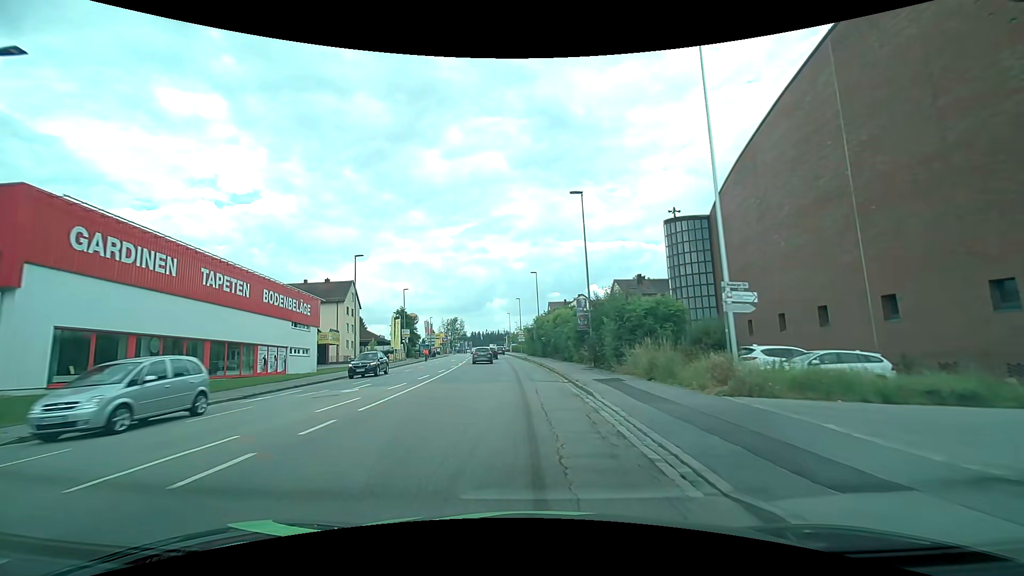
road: tertiary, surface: asphalt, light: Day
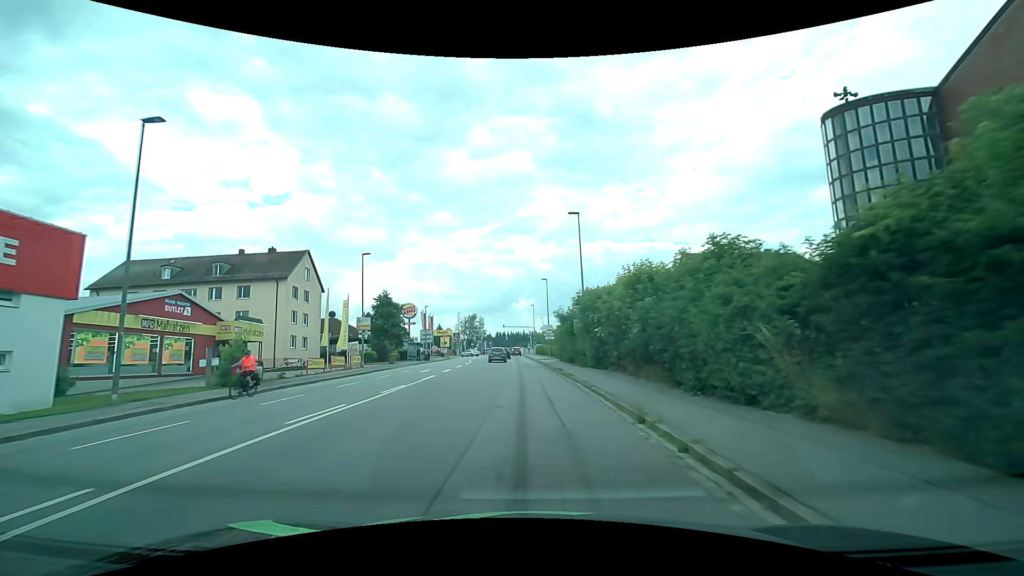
(-0.7, +27.9) m; -3°
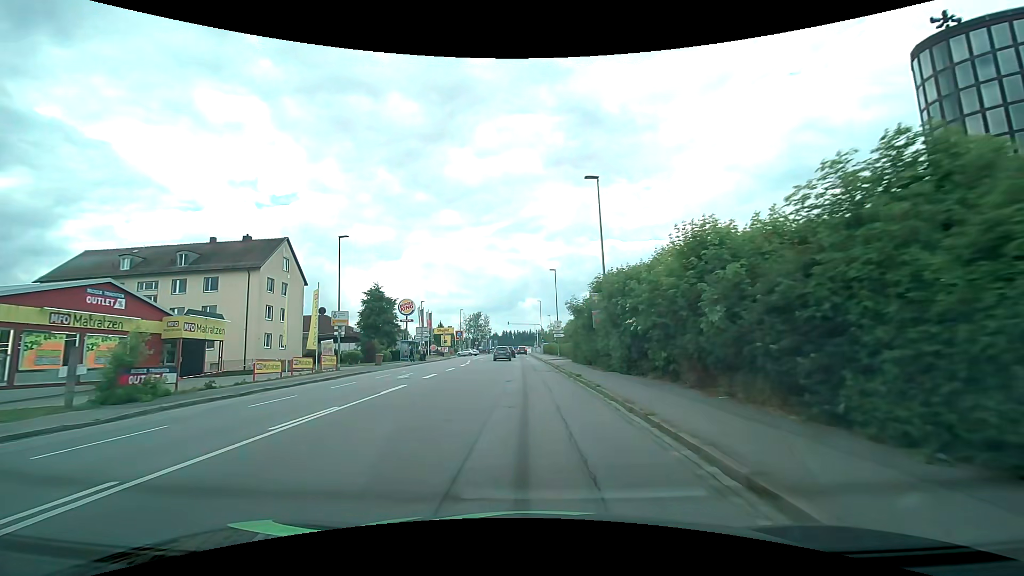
(0.0, +7.1) m; -1°
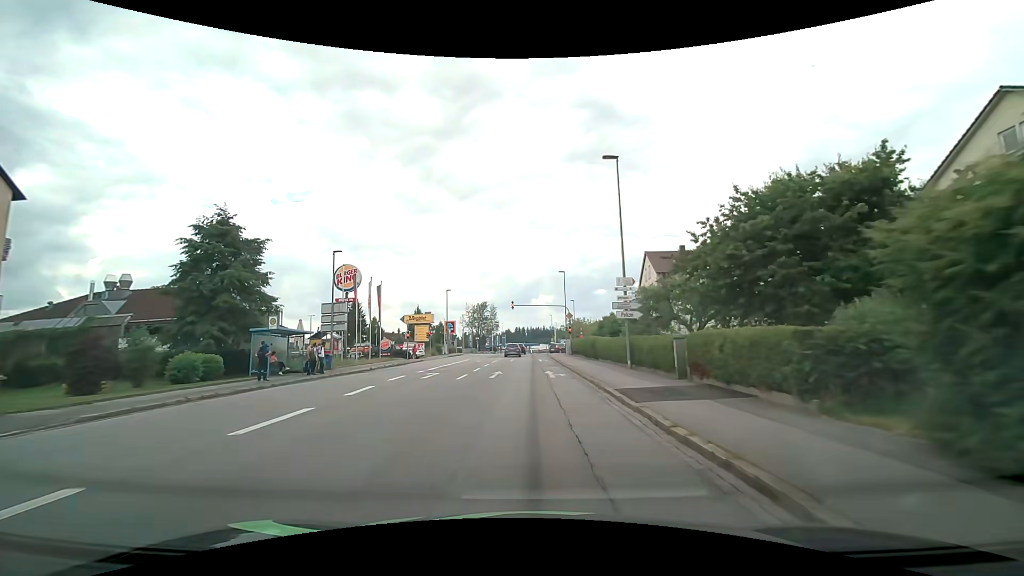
(-0.7, +35.2) m; -2°
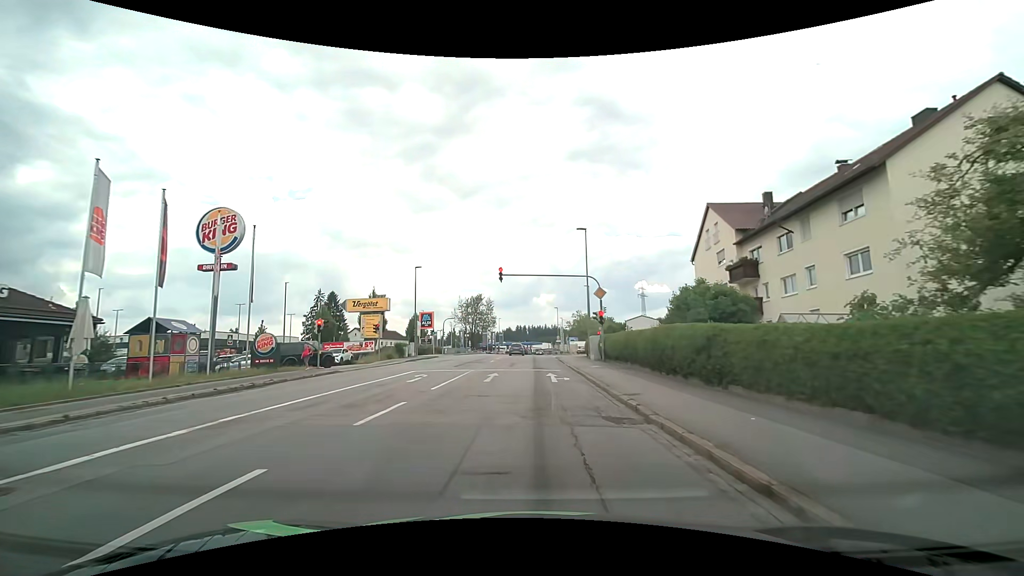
(-0.1, +22.3) m; 0°
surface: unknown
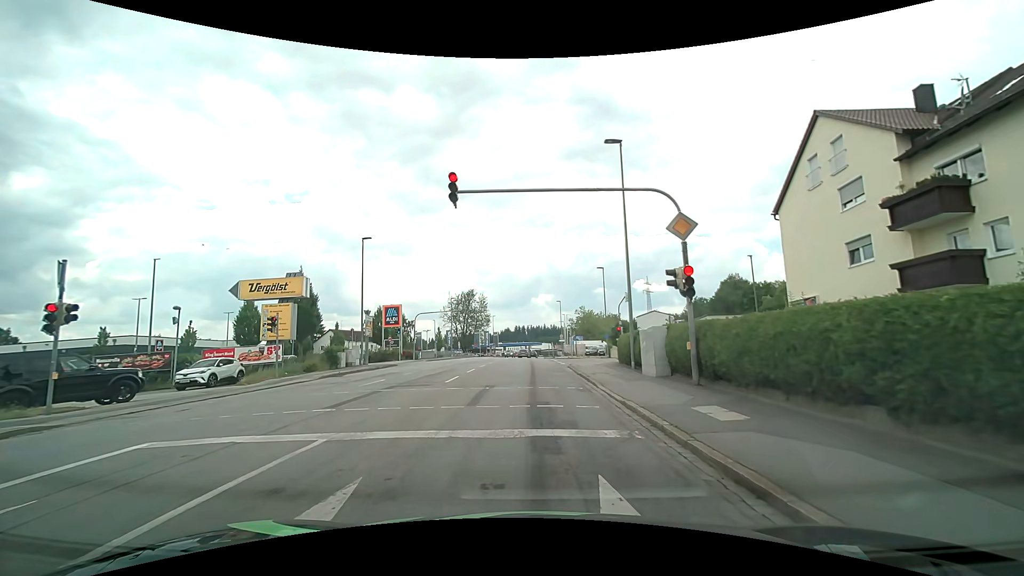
(+0.2, +16.8) m; +1°
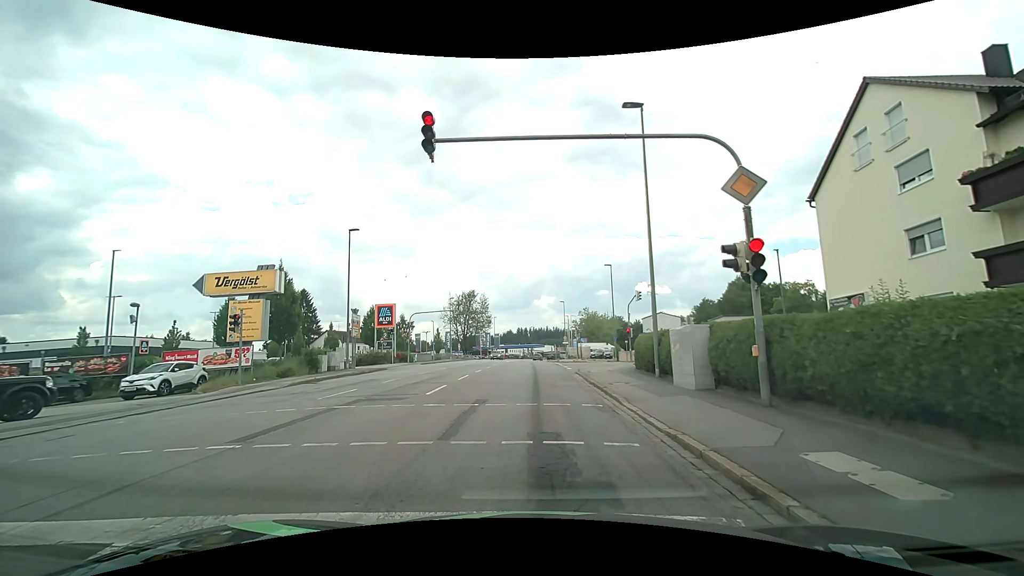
(0.0, +3.3) m; 0°
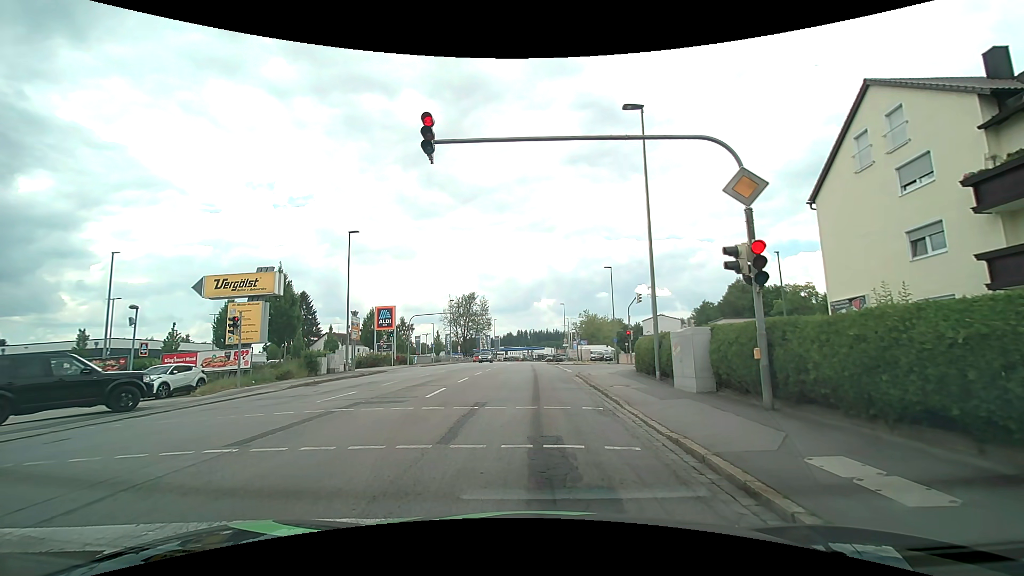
(0.0, +0.2) m; 0°
(0, +10) (0, +20) (0, +30) (0, +40) (0, +50) (0, +60) (0, +70) (0, +80) (+1, +90) (+1, +100) m
